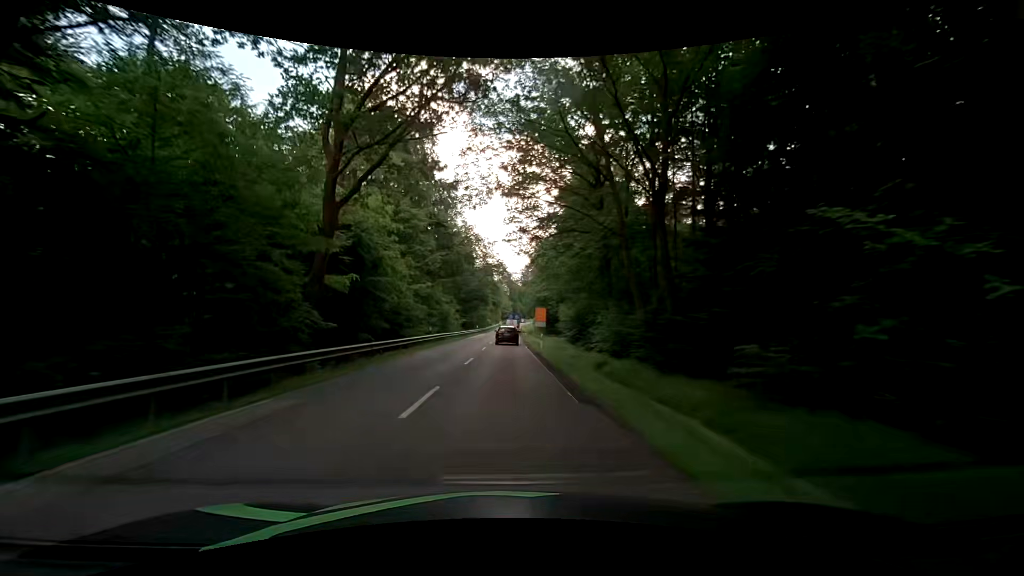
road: secondary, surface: asphalt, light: Day
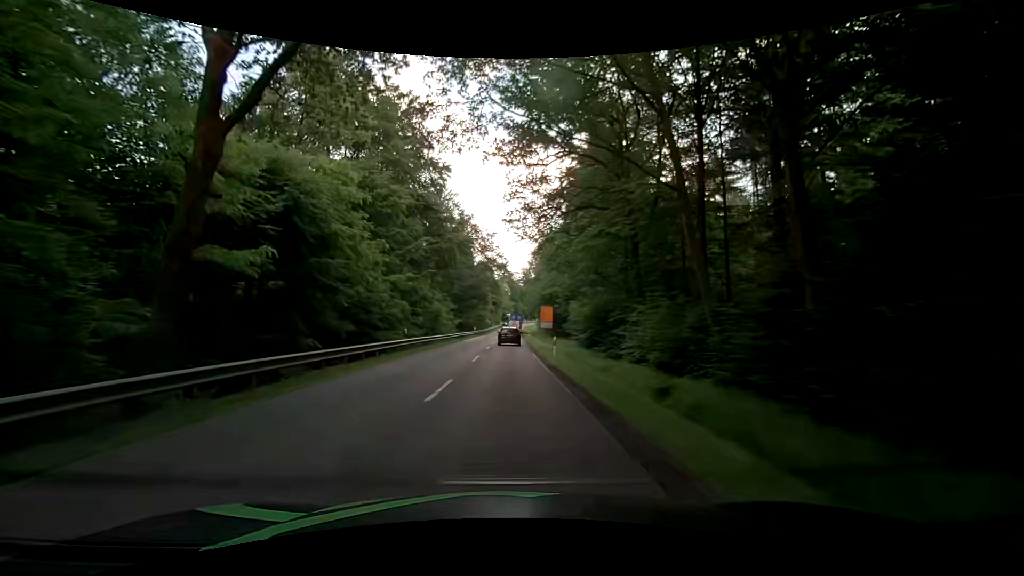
(0.0, +9.1) m; 0°
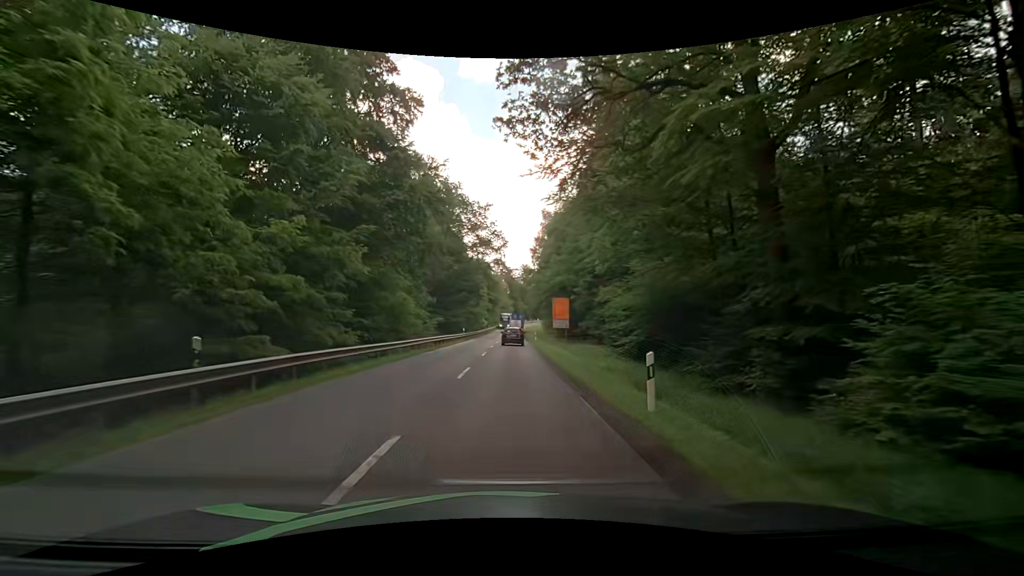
(-0.1, +18.2) m; 0°
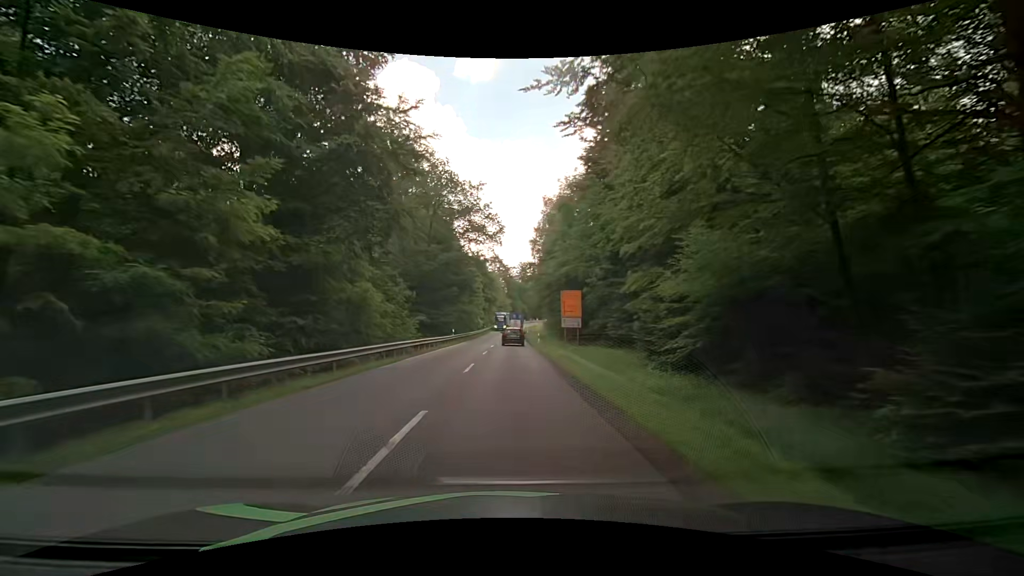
(+0.1, +9.1) m; 0°
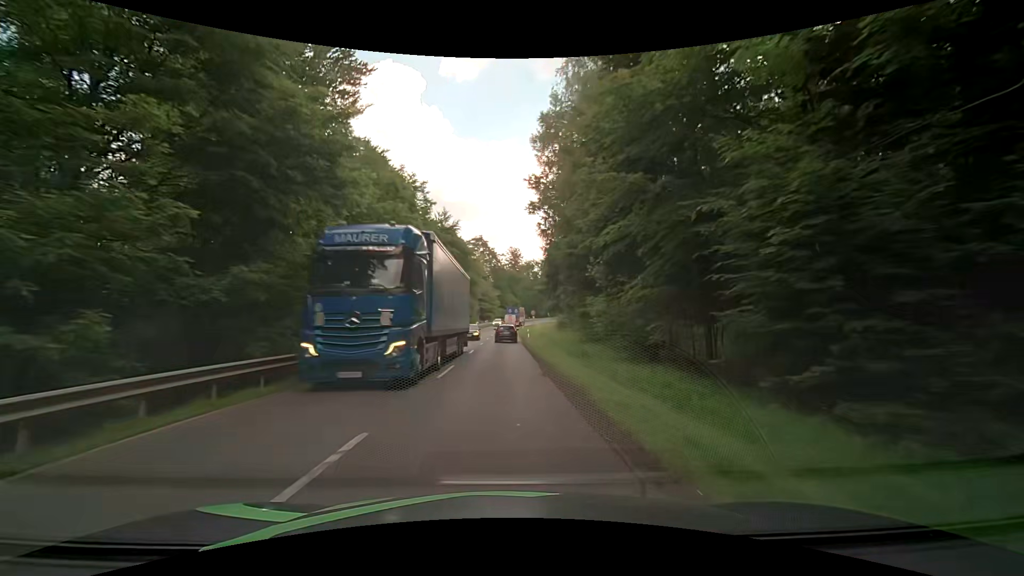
(+0.7, +45.5) m; +2°
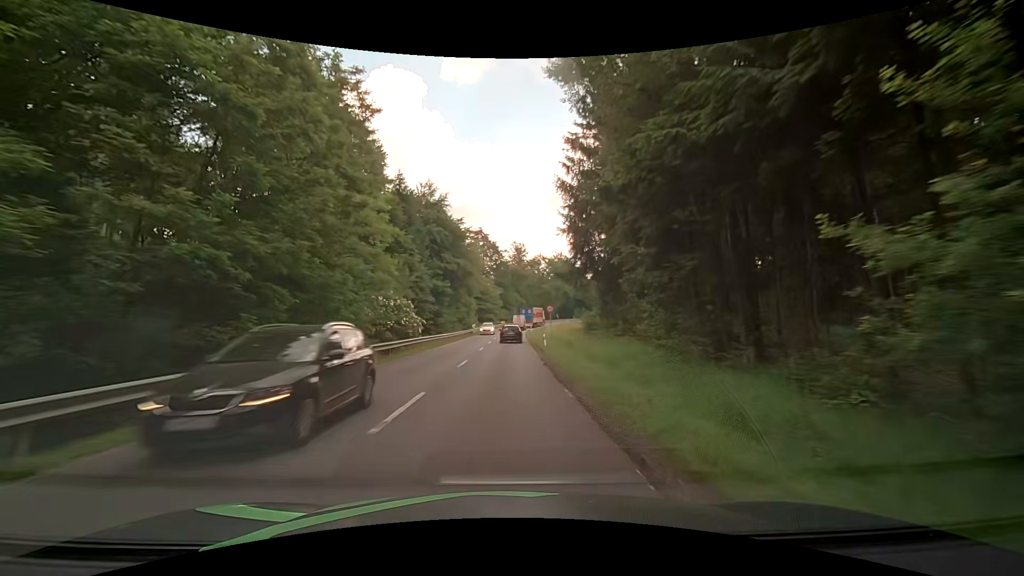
(-0.3, +18.2) m; -1°
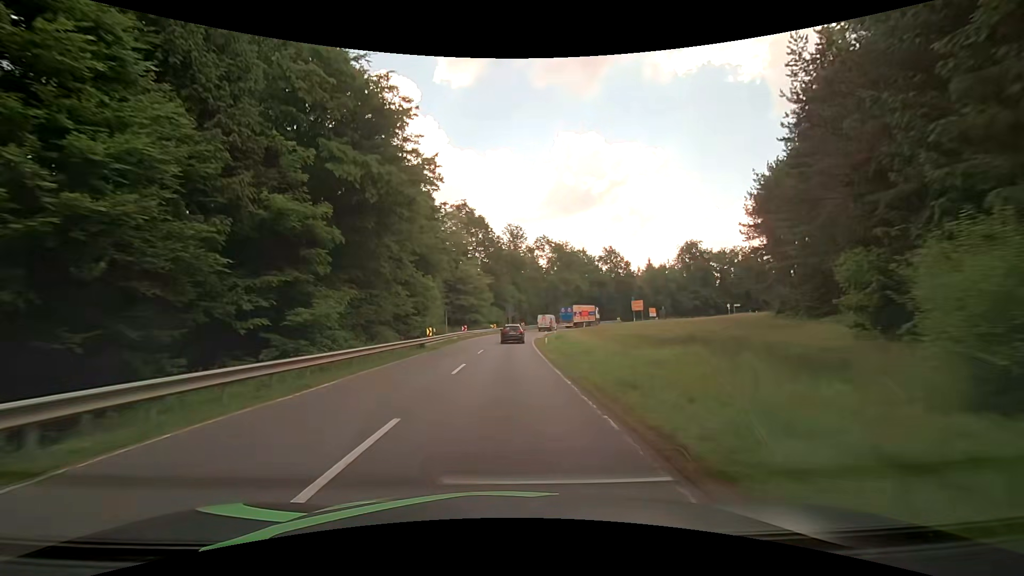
(-0.1, +36.3) m; 0°
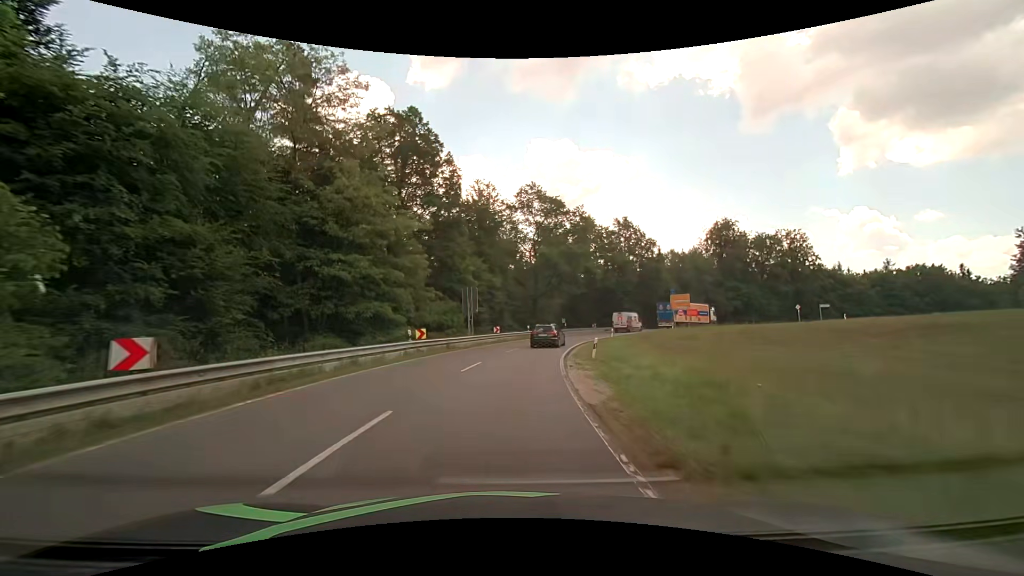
(+1.1, +43.6) m; +3°
(0, +10) (+1, +20) (+2, +30) (+4, +40) (+7, +49) (+11, +58) (+16, +67) (+22, +75) (+29, +82) (+37, +89) m
